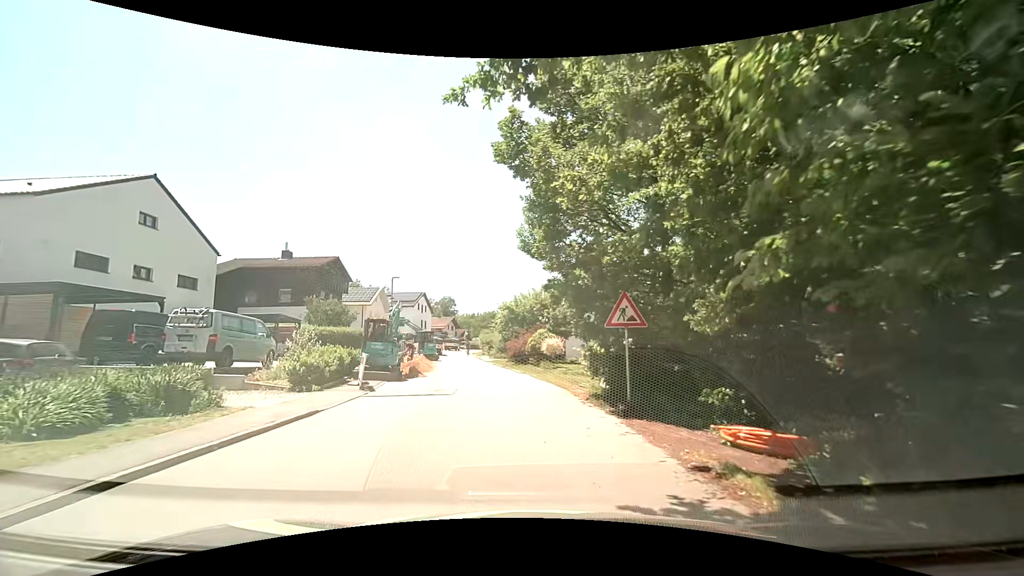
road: residential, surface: asphalt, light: Day
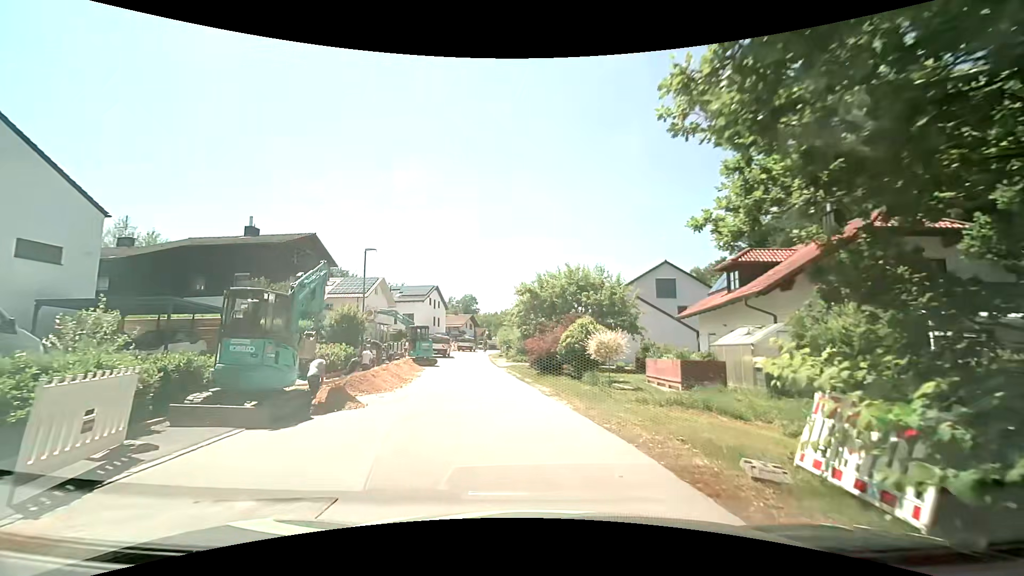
(-0.7, +11.6) m; -4°
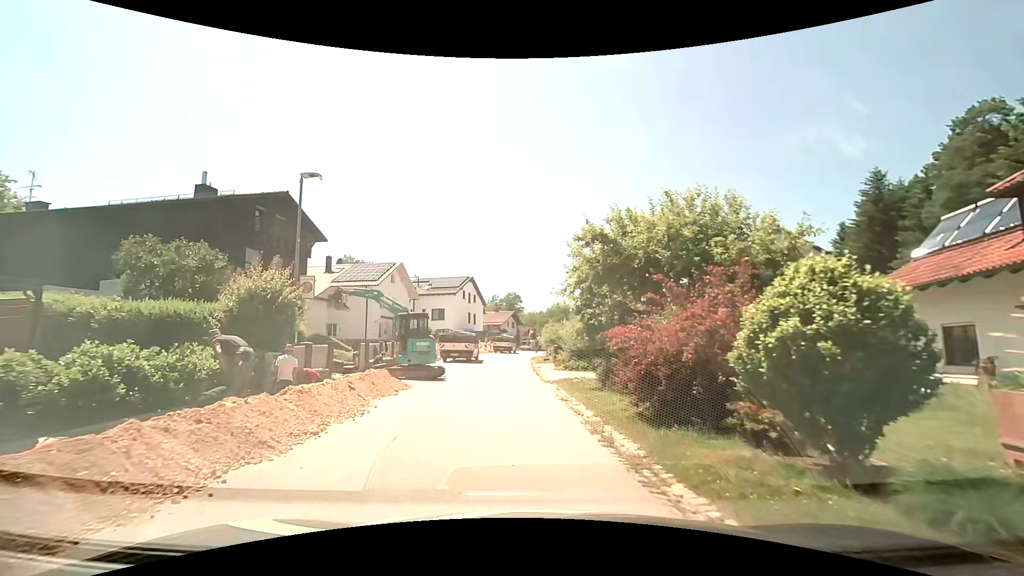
(-0.6, +12.5) m; -6°
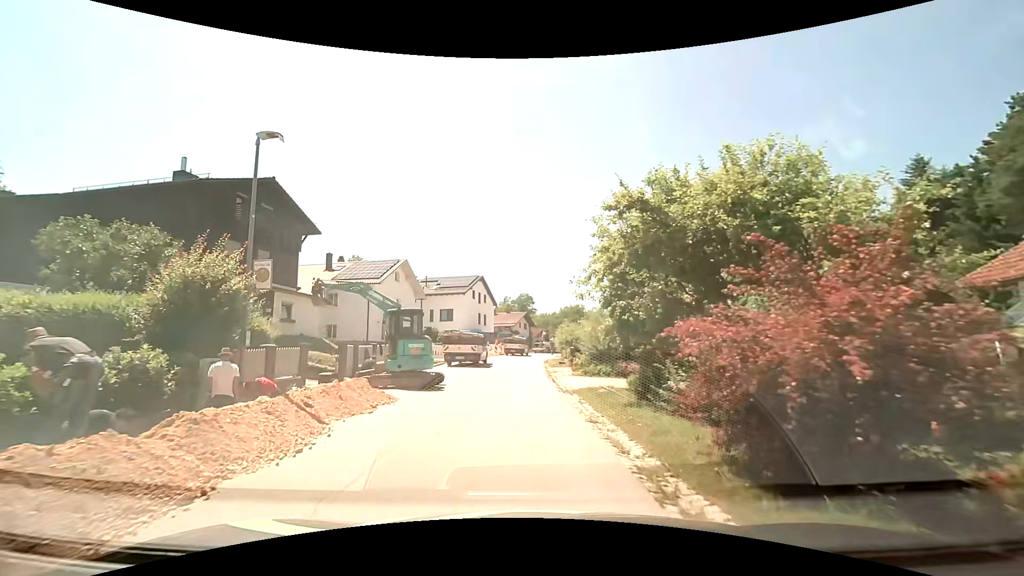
(0.0, +3.3) m; 0°
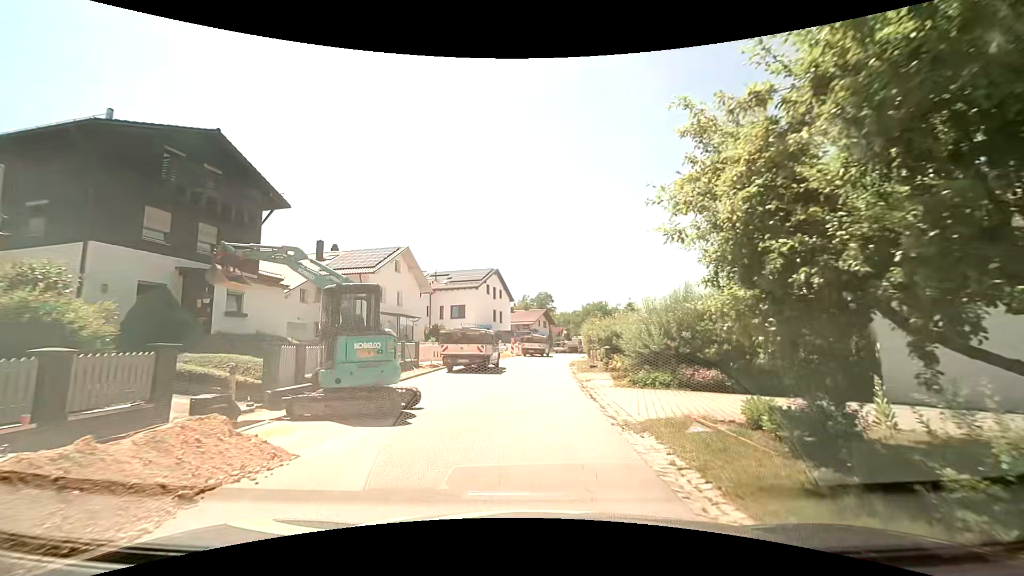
(-0.3, +6.6) m; -3°
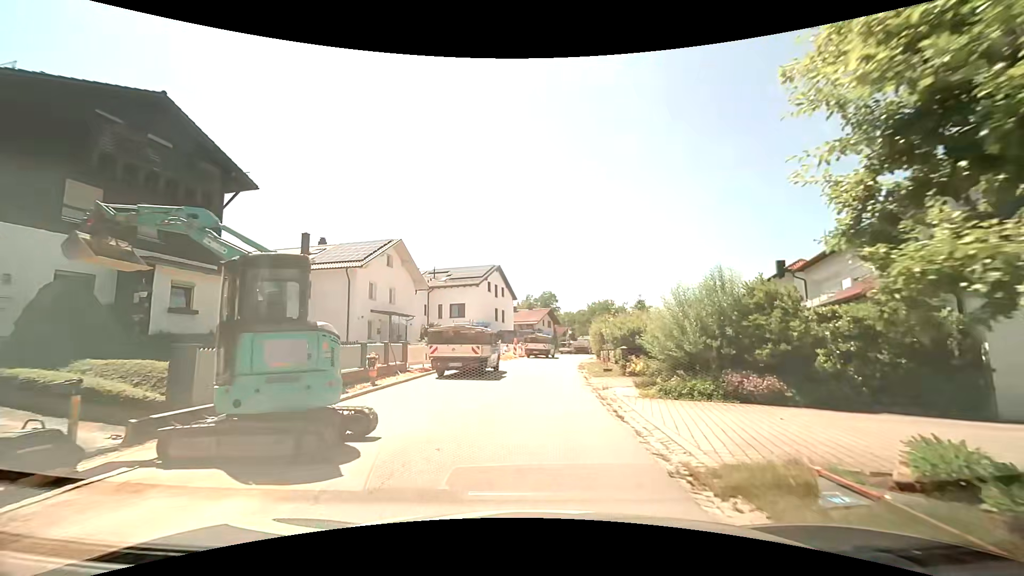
(0.0, +3.3) m; -1°
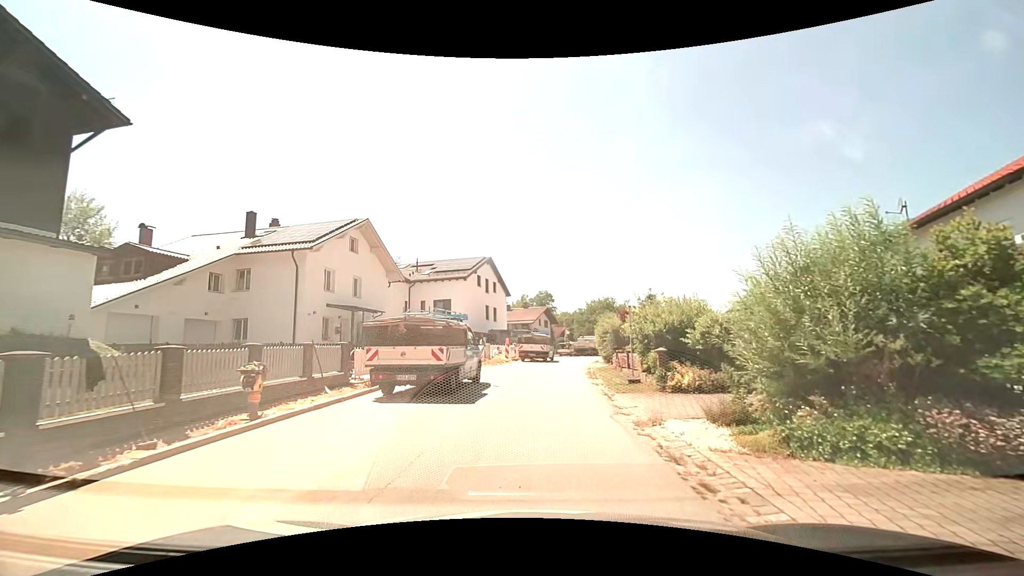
(+0.1, +6.7) m; +1°
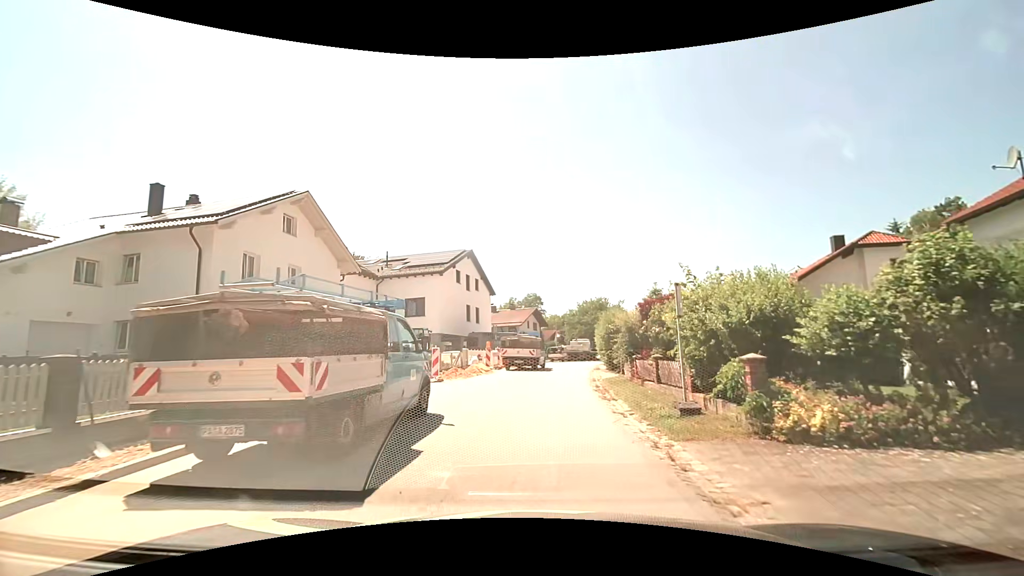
(+0.1, +6.6) m; +2°
(0, +10) (+1, +20) (+2, +30) (+3, +40) (+5, +50) (+8, +59) (+11, +69) (+15, +78) (+19, +87) (+24, +96) m
